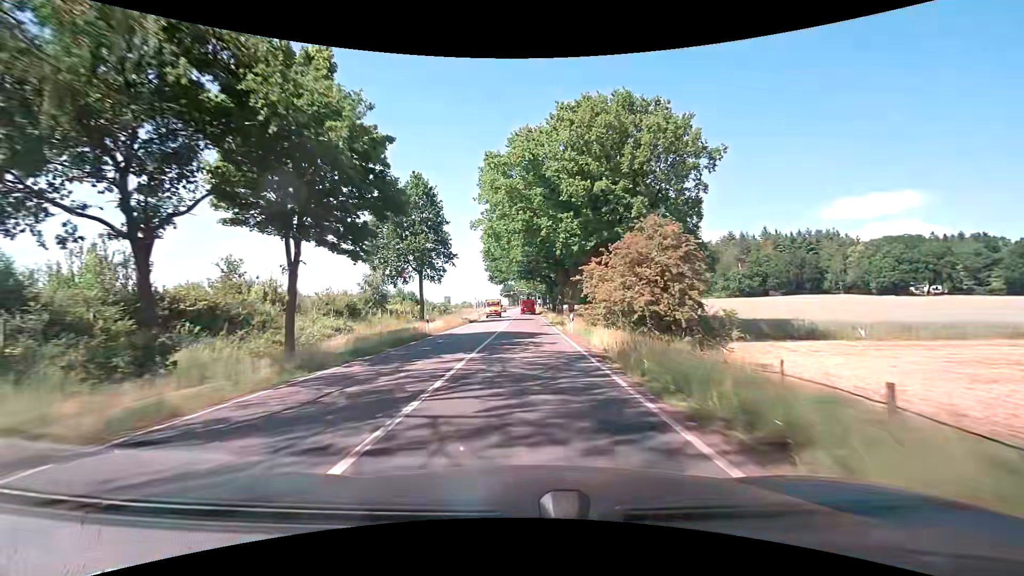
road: secondary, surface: asphalt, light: Day
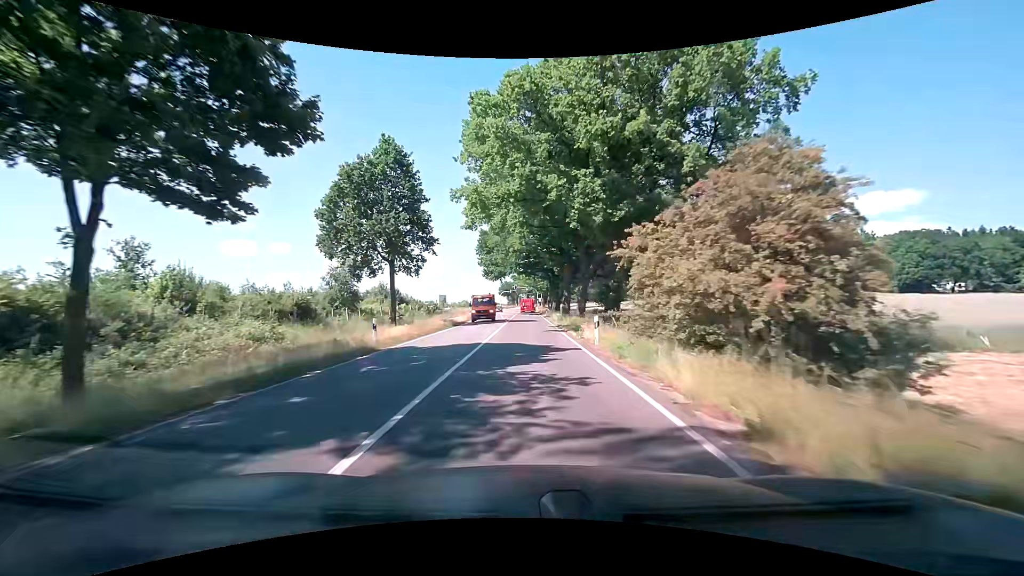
(0.0, +10.1) m; -1°
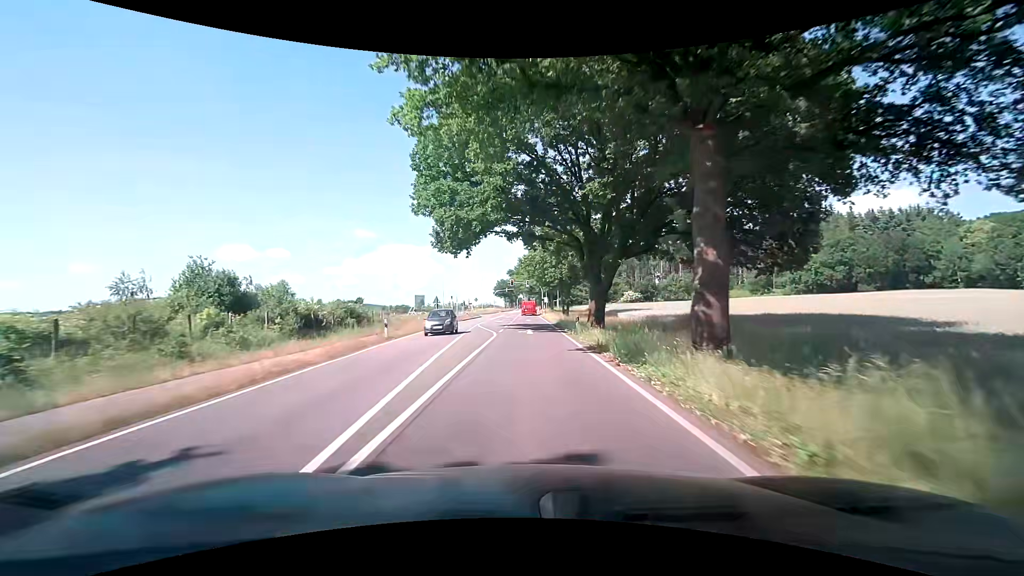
(+0.2, +41.0) m; 0°
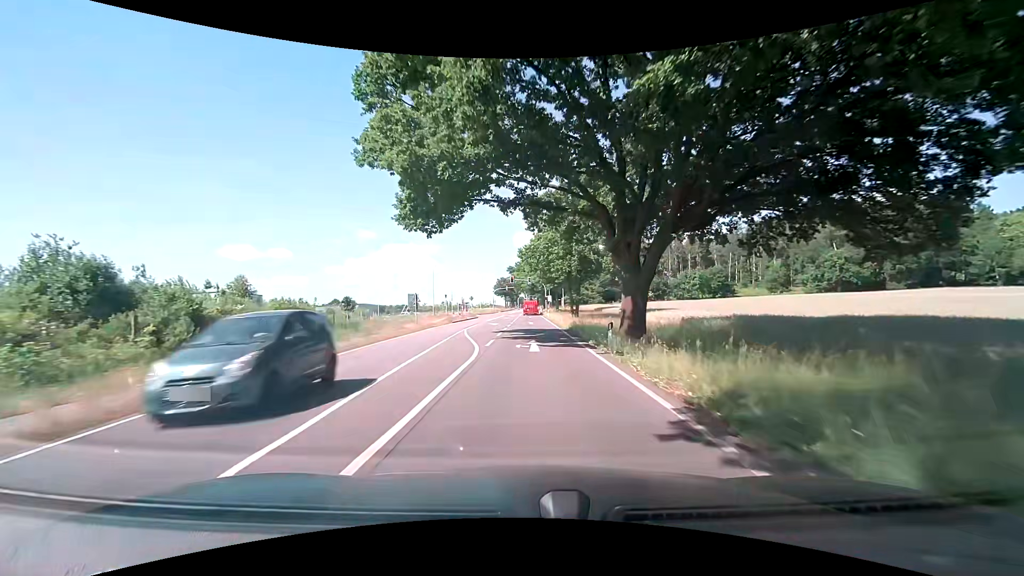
(0.0, +10.2) m; -1°
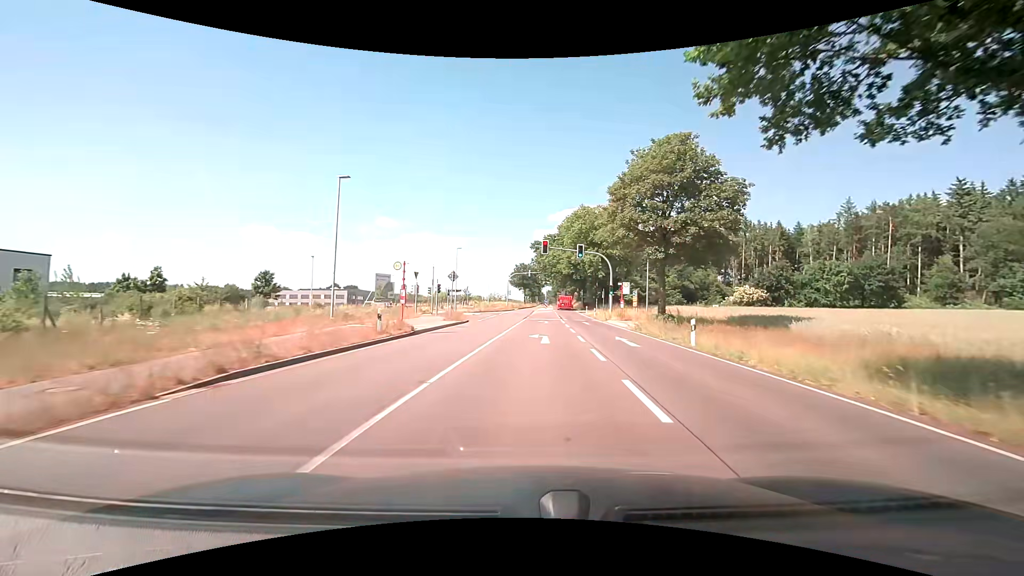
(-1.8, +47.6) m; -1°
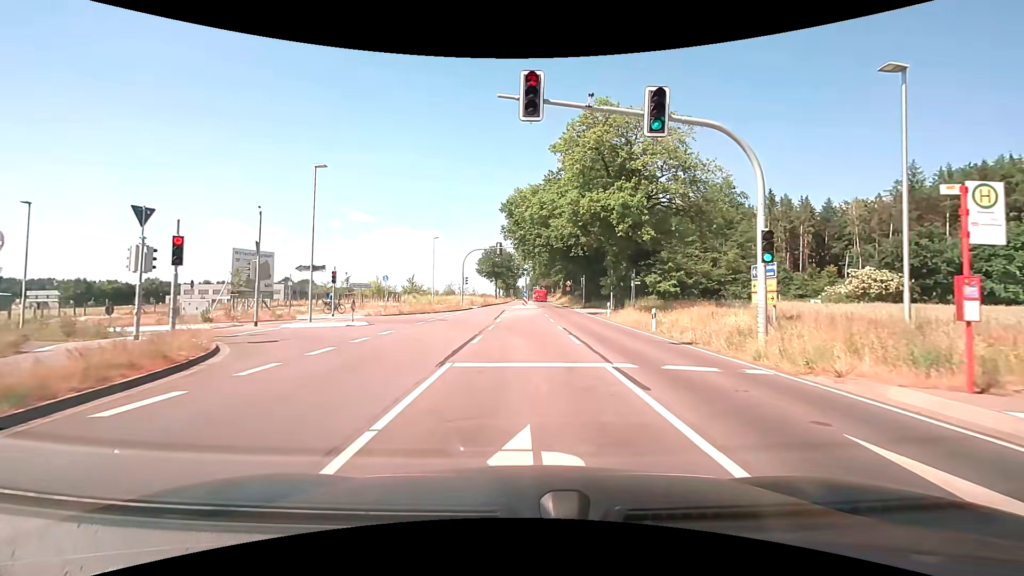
(+1.0, +33.6) m; +3°
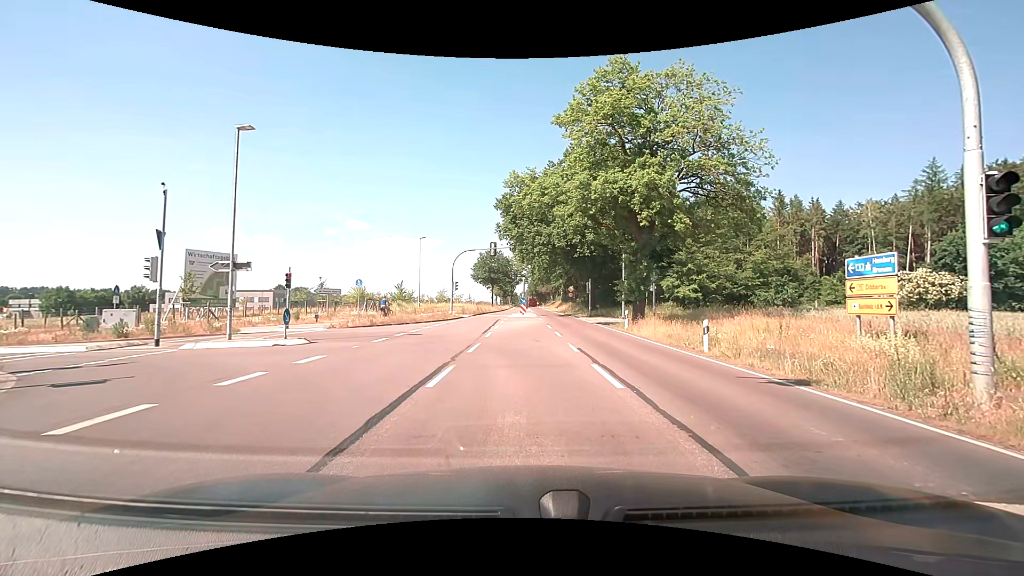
(0.0, +5.8) m; +1°
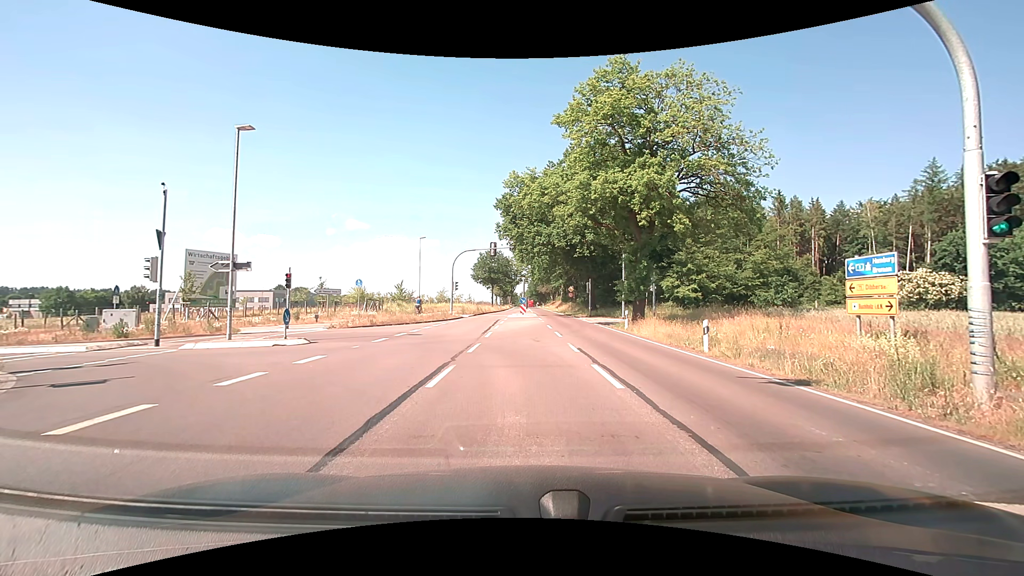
(0.0, 0.0) m; 0°
(0, +10) (-2, +20) (-11, +24) (-21, +23) (-31, +21) (-41, +19) (-51, +18) (-61, +17) (-70, +16) (-80, +15) m
